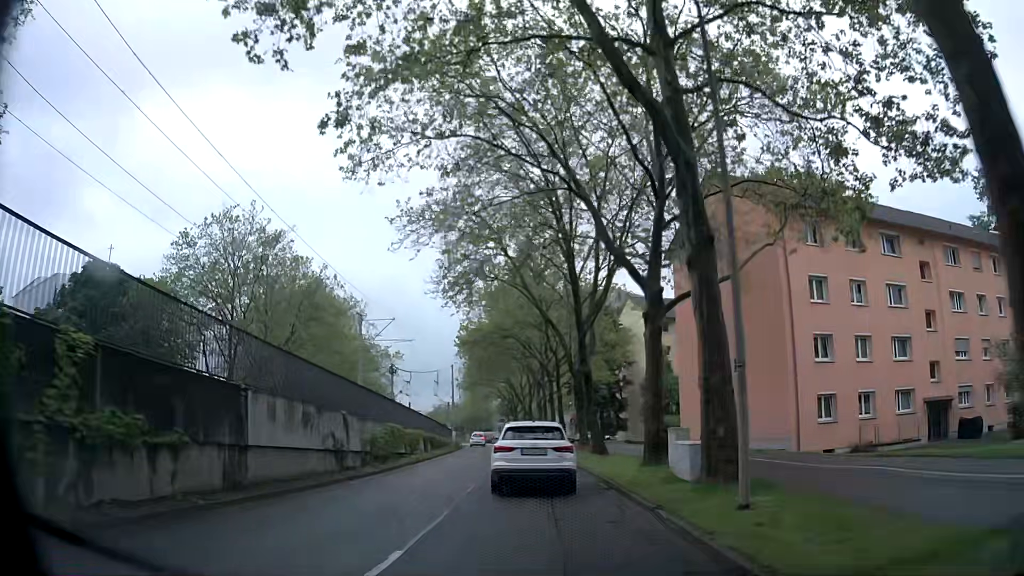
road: tertiary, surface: asphalt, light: Day
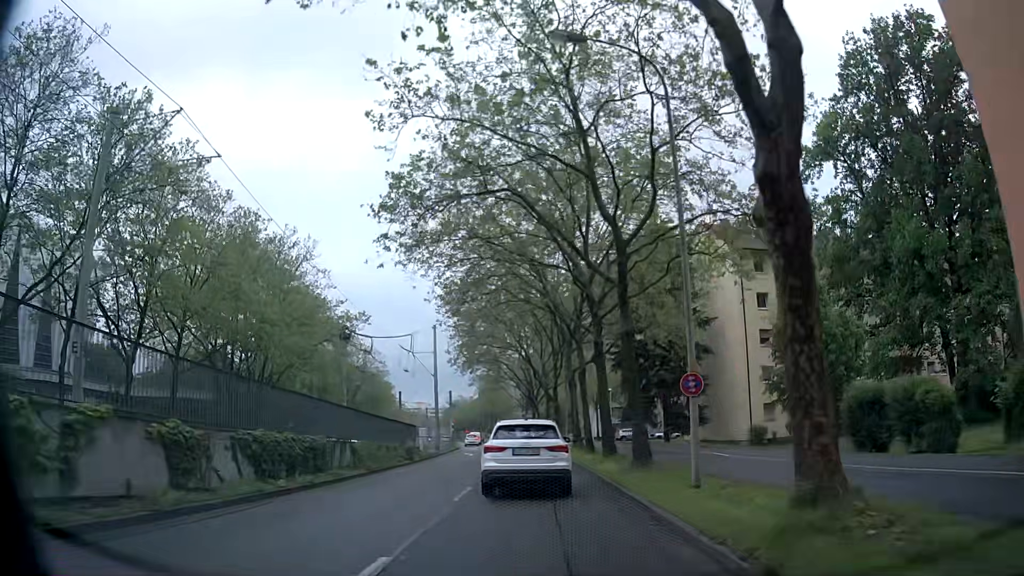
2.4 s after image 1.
(-0.2, +27.6) m; -2°
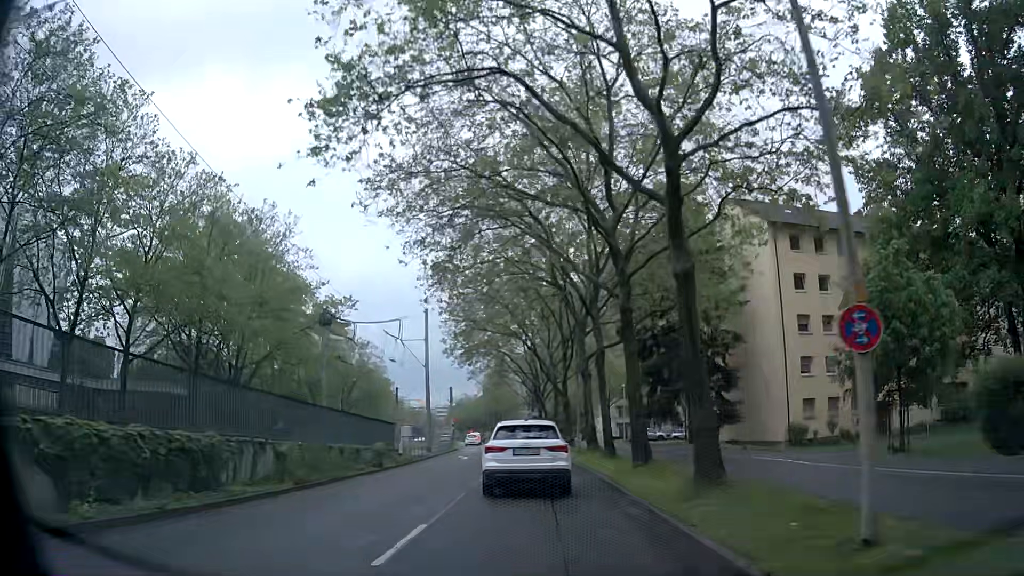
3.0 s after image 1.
(0.0, +6.5) m; +1°
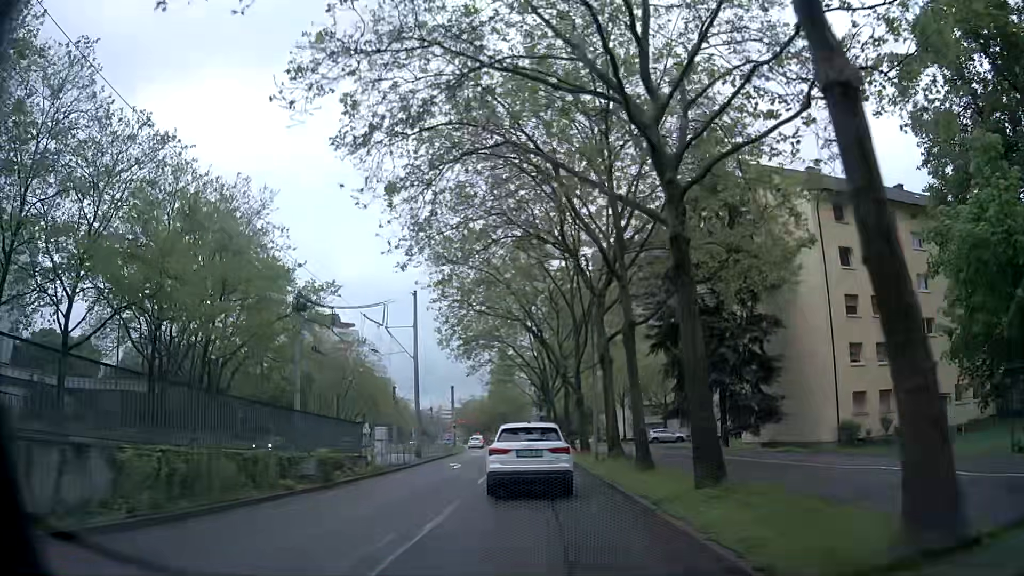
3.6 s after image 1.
(-0.1, +6.4) m; -1°
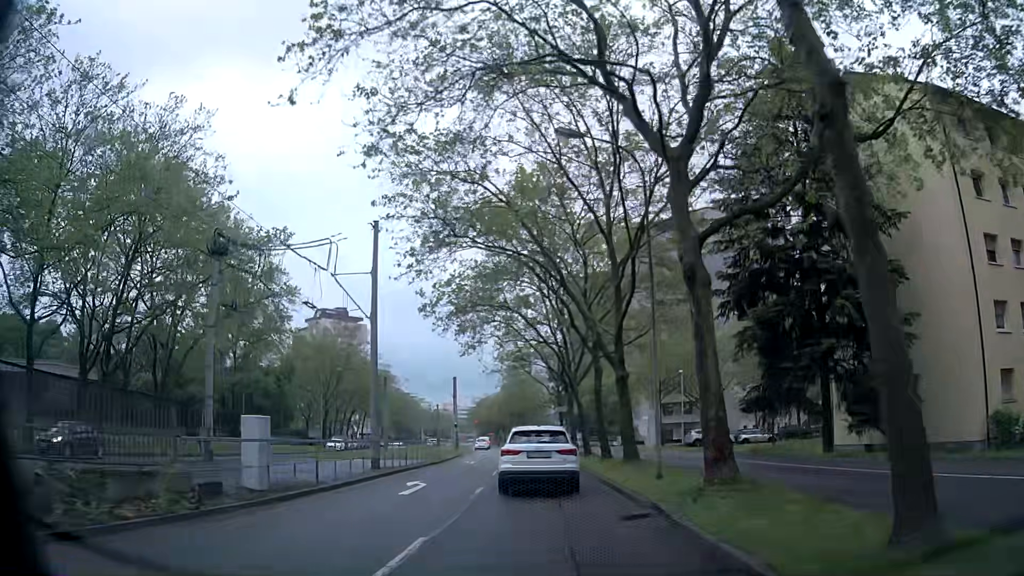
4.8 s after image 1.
(-0.4, +12.7) m; -3°
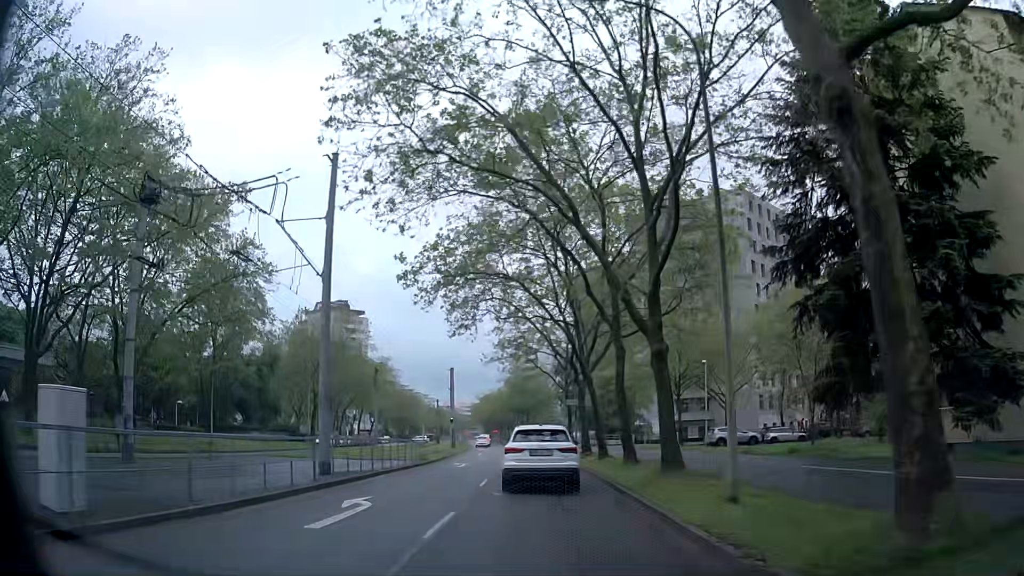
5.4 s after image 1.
(0.0, +6.3) m; -1°
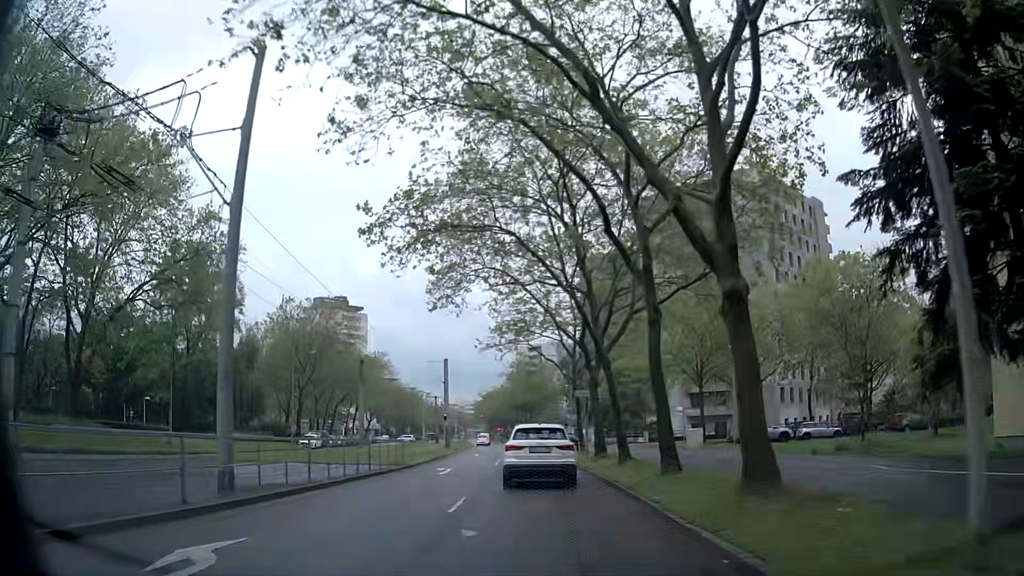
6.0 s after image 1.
(+0.1, +6.3) m; +1°
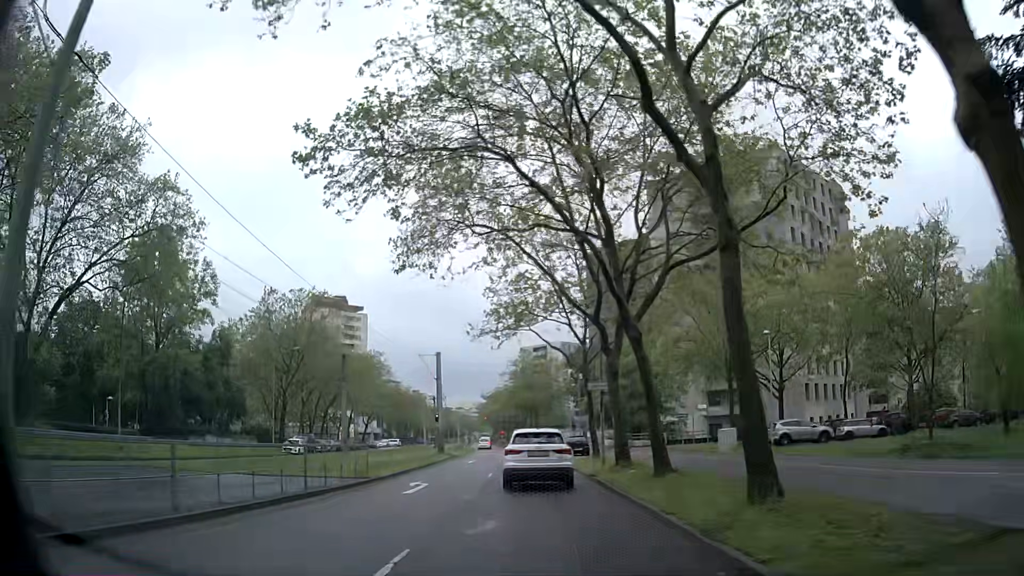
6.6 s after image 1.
(-0.1, +6.4) m; -1°
(0, +10) (0, +20) (-1, +30) (-1, +40) (-2, +50) (-2, +60) (-3, +70) (-4, +80) (-5, +90) (-6, +100) m
